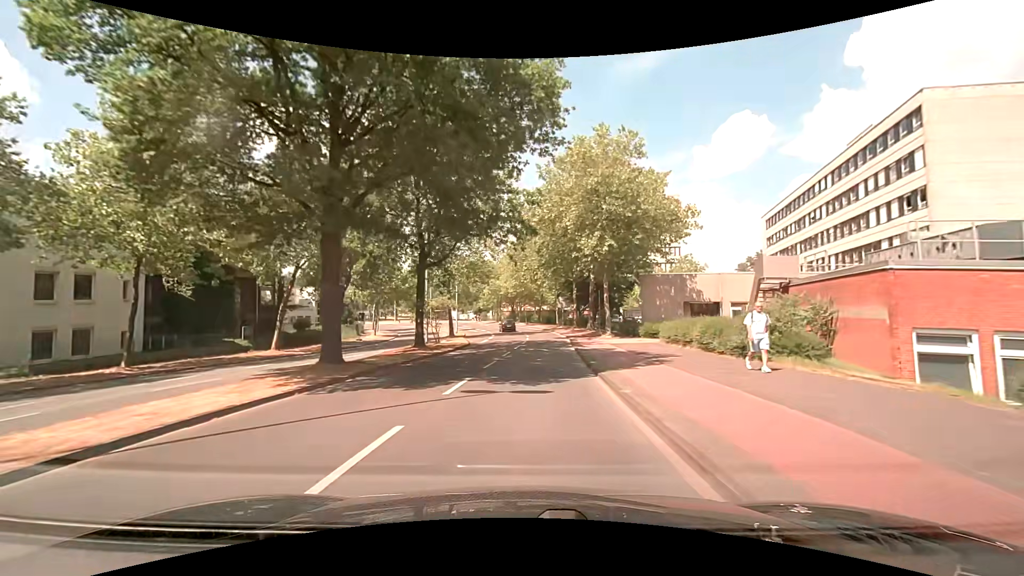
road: unclassified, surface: asphalt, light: Day
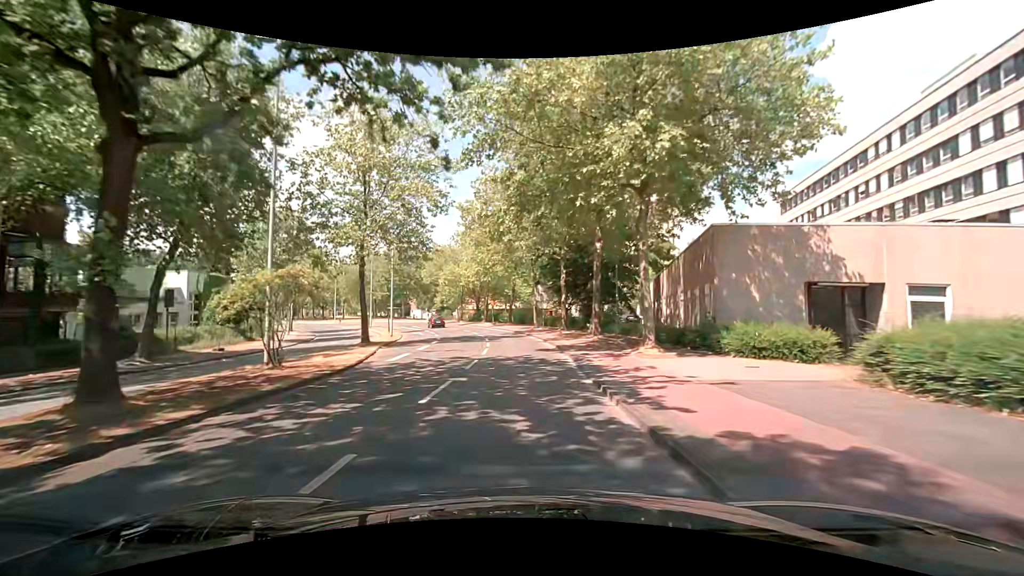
(+0.8, +19.6) m; +4°
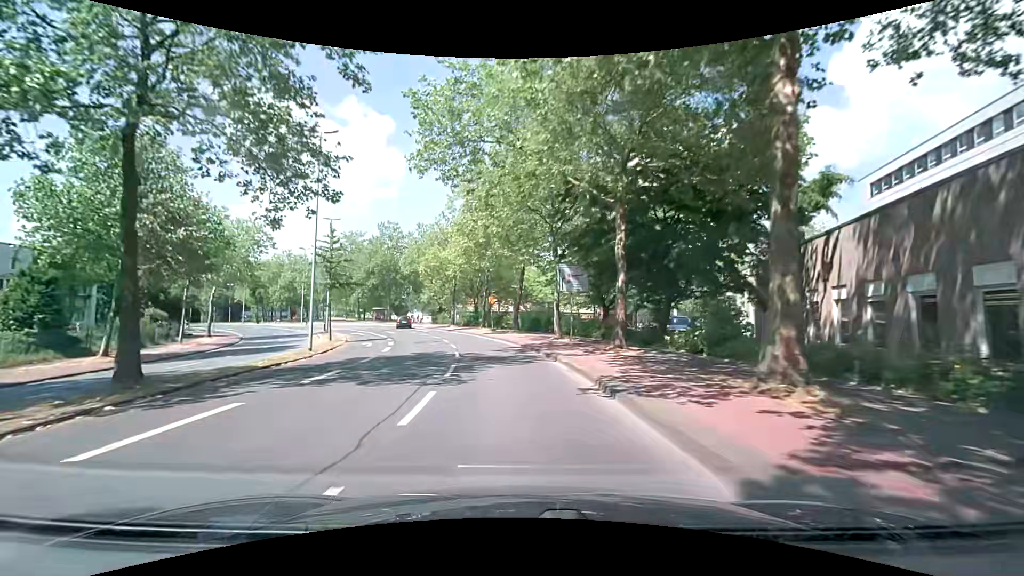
(-0.1, +19.5) m; -1°
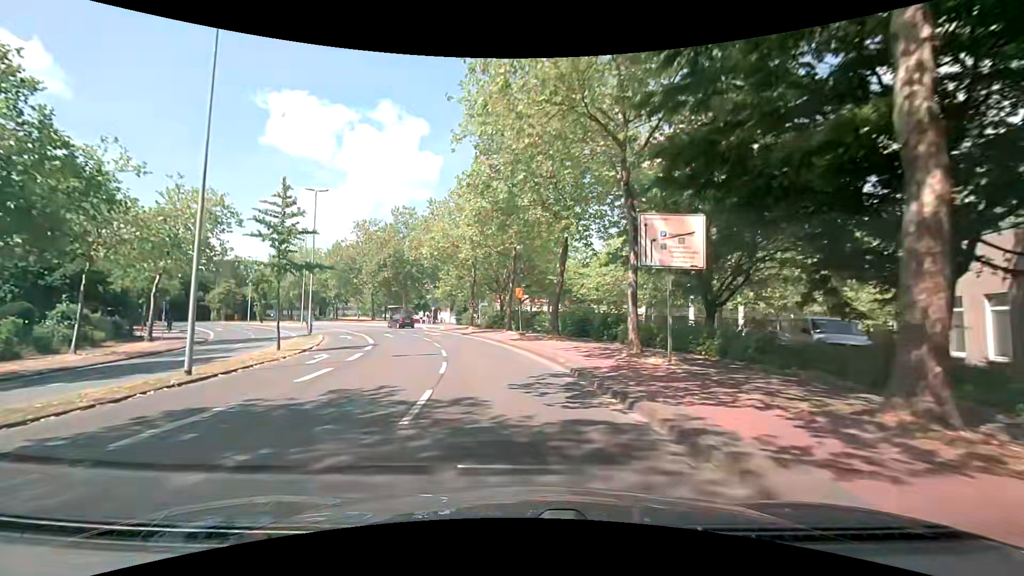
(-0.4, +12.6) m; -3°
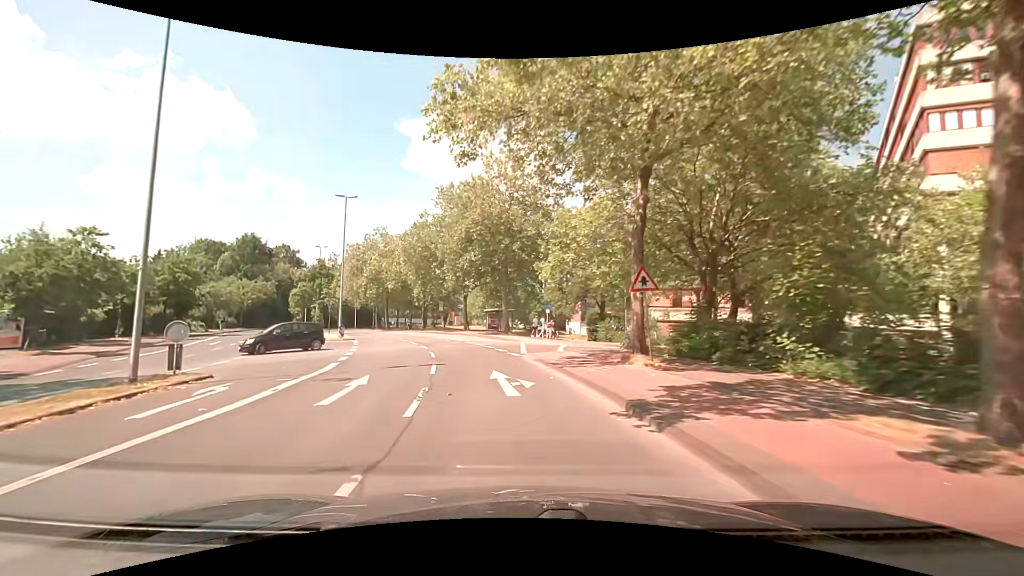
(-4.1, +30.3) m; -15°
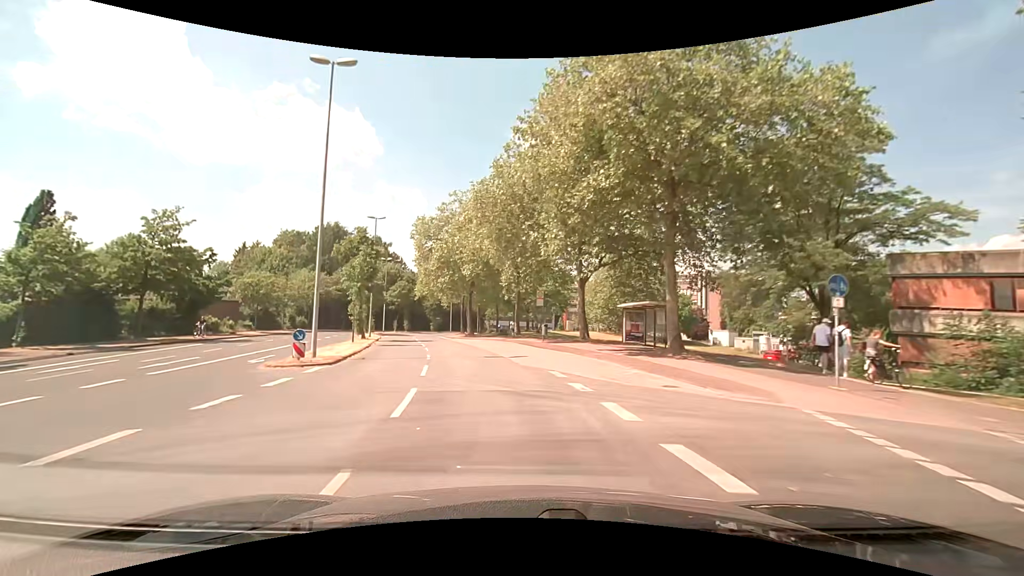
(-3.2, +24.6) m; -14°
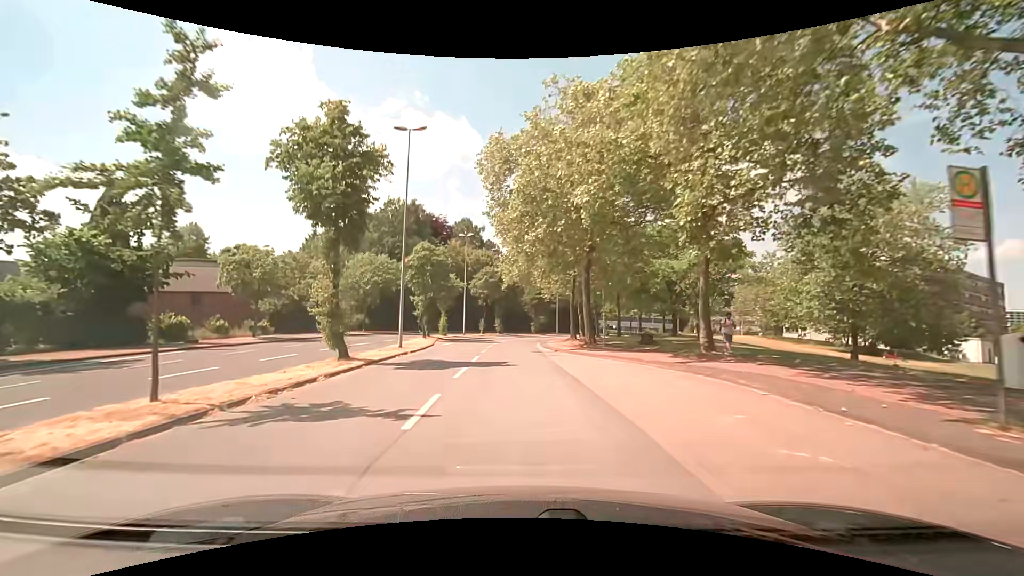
(-2.8, +25.2) m; -12°
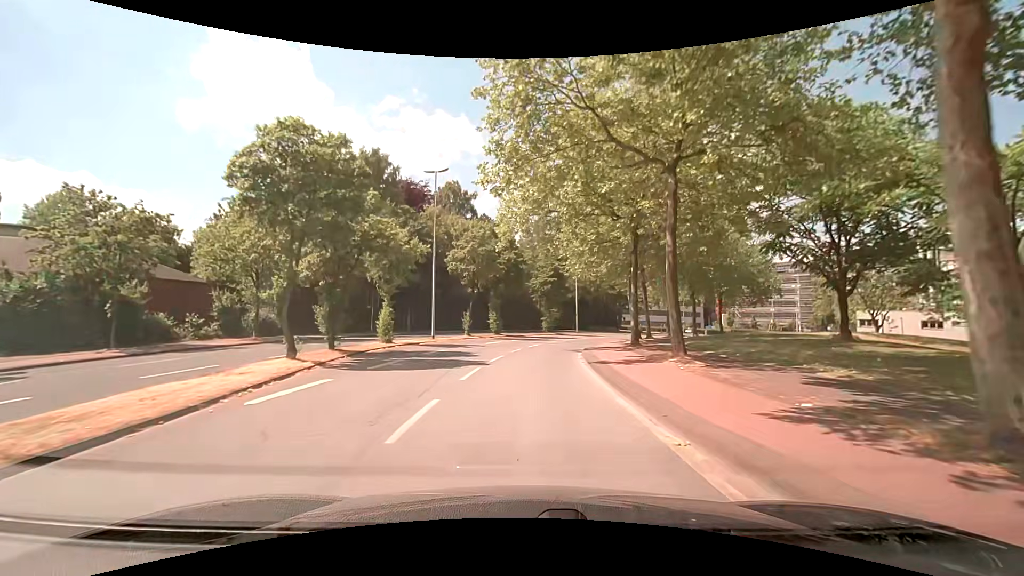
(-0.8, +25.1) m; -1°
(0, +10) (+1, +20) (+2, +30) (+4, +40) (+7, +49) (+12, +58) (+17, +67) (+23, +74) (+30, +82) (+37, +88) m
